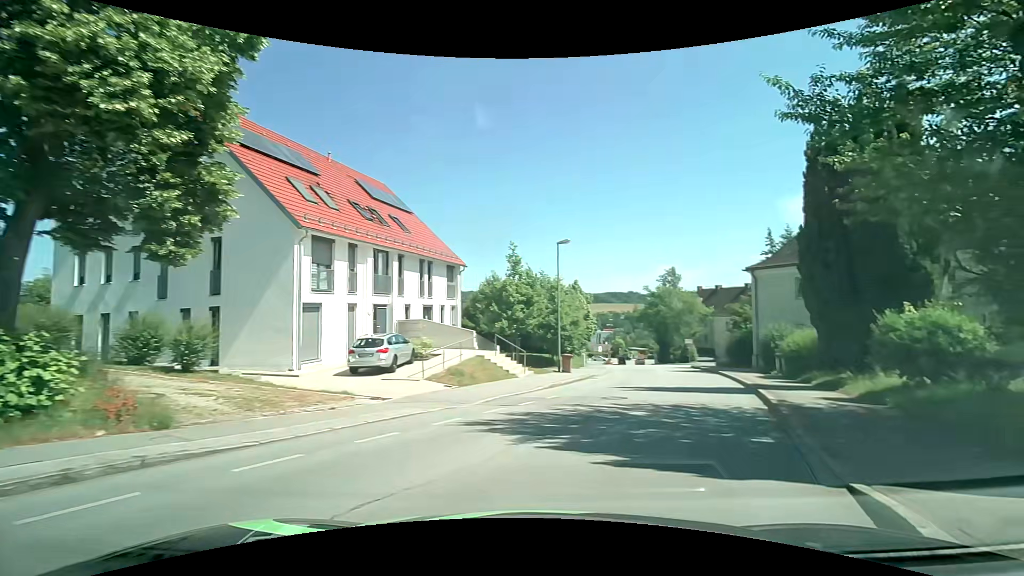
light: Day
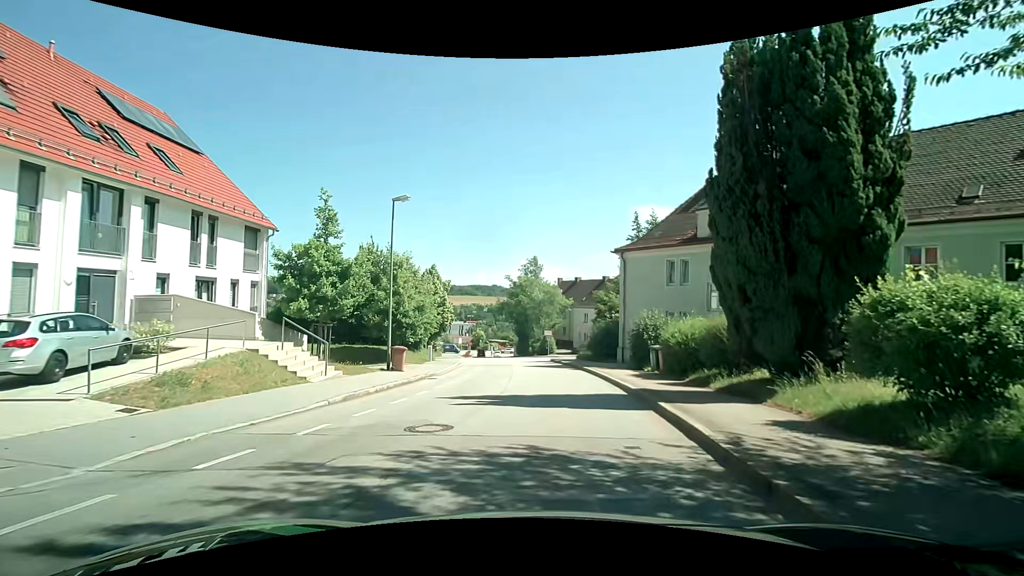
(+1.6, +6.9) m; +18°
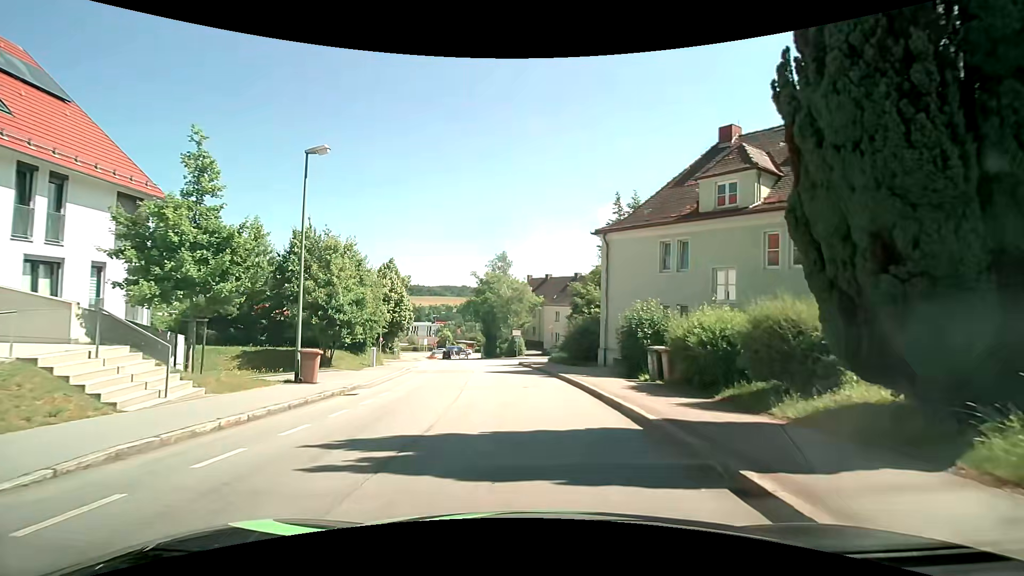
(+0.2, +5.7) m; +4°
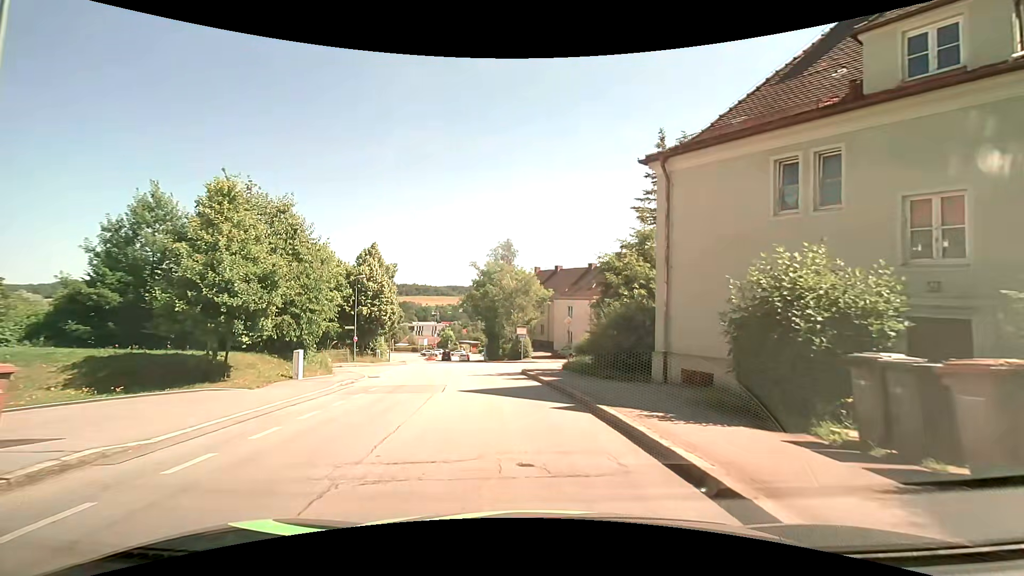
(-0.1, +10.2) m; -2°
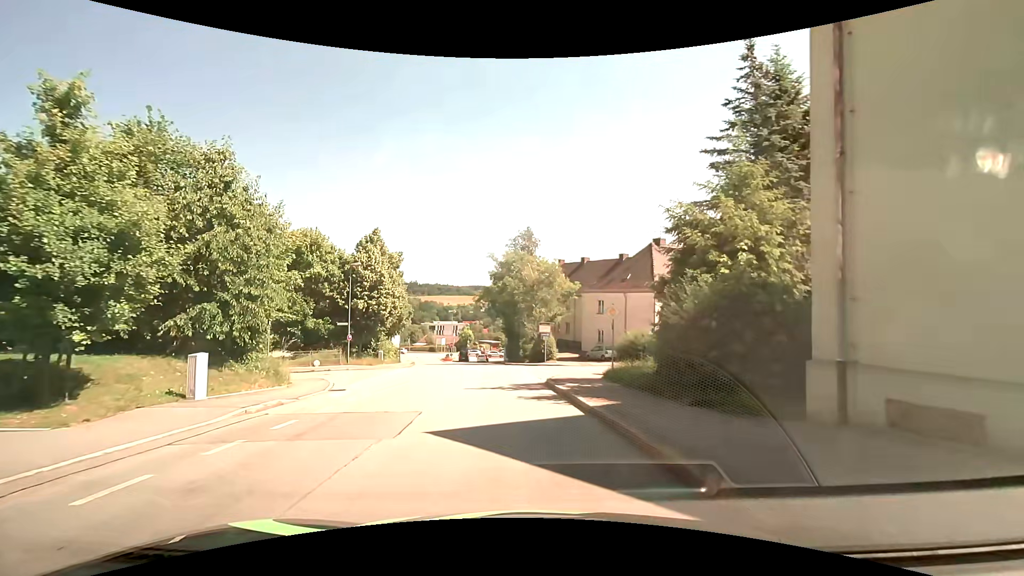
(0.0, +7.2) m; -2°
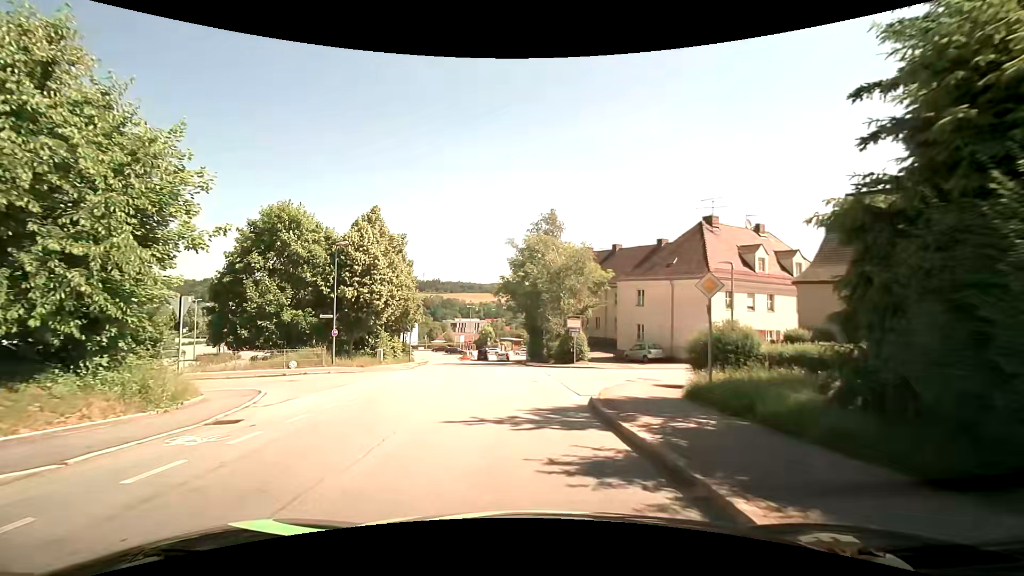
(-0.1, +7.5) m; -2°
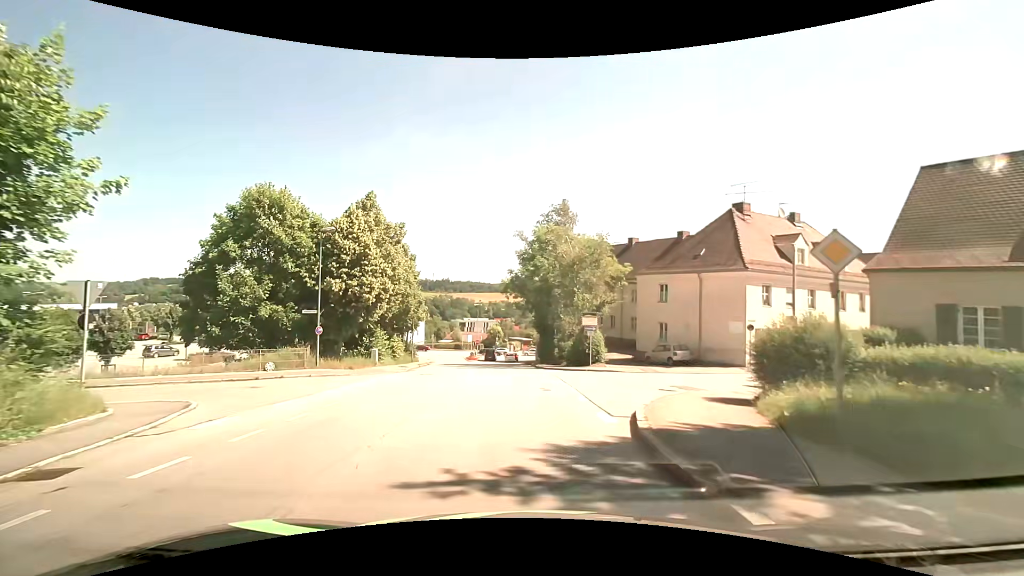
(-0.1, +3.9) m; -2°
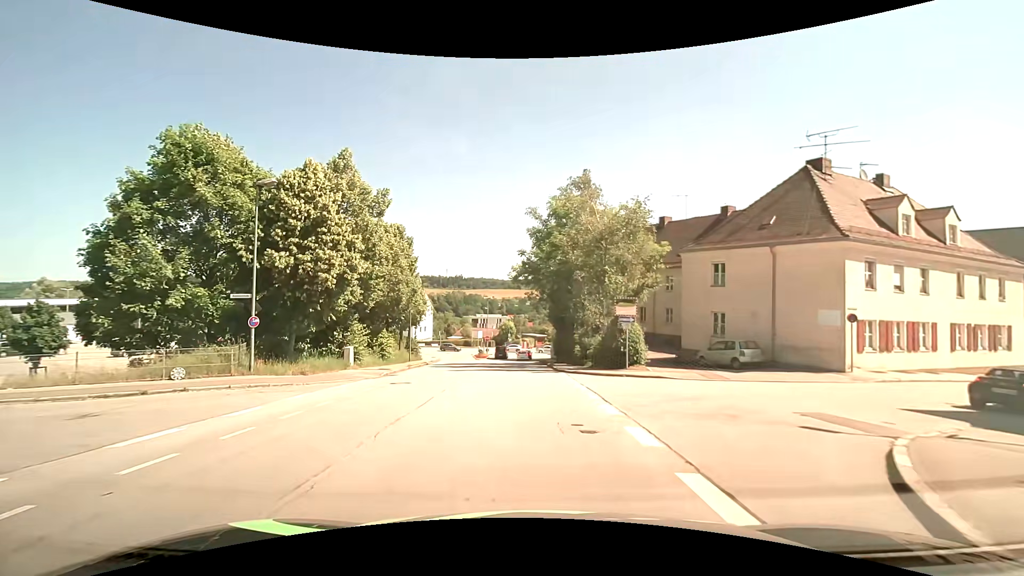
(0.0, +8.0) m; -1°
